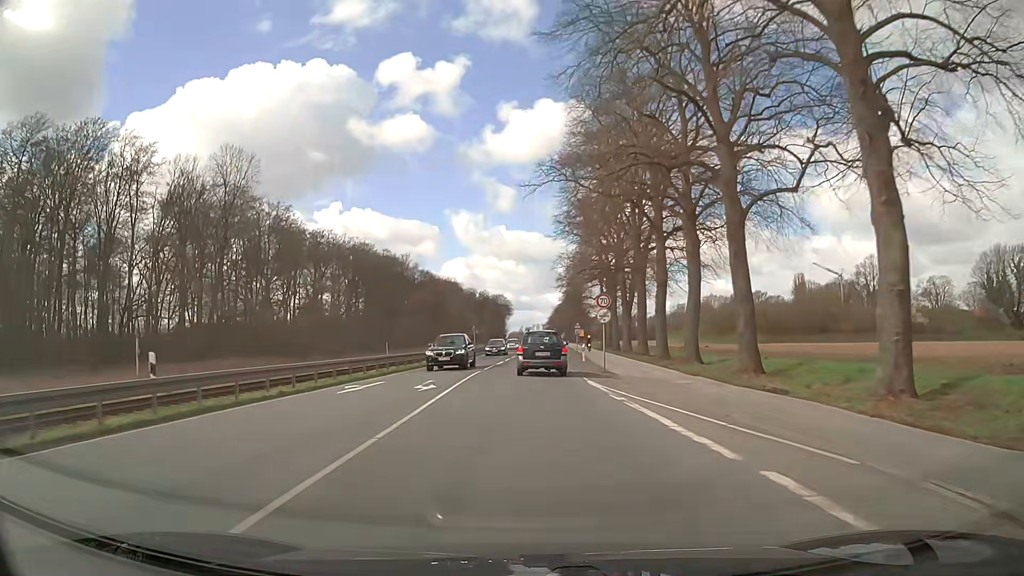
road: primary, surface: asphalt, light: Day
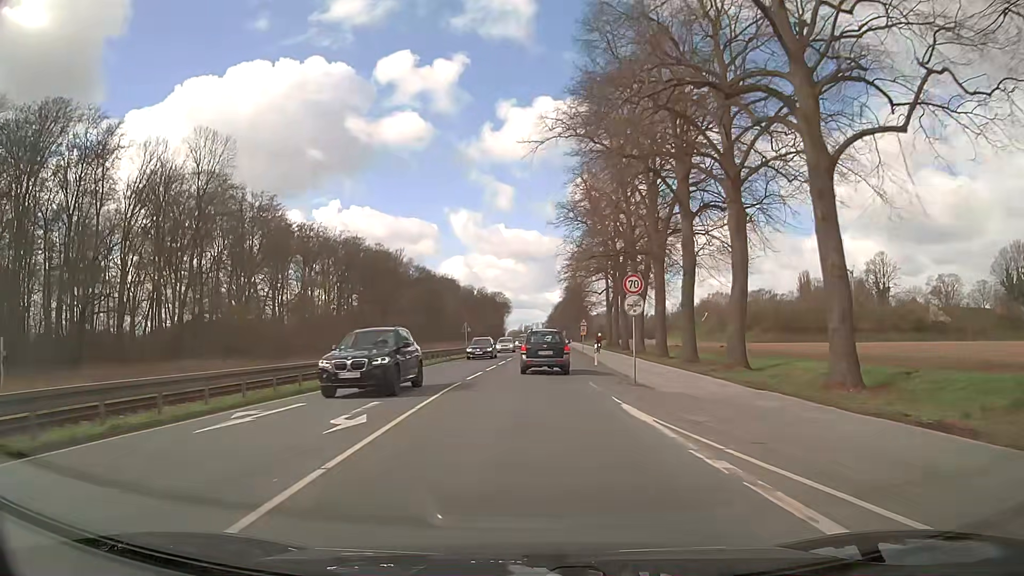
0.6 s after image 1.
(0.0, +8.3) m; 0°
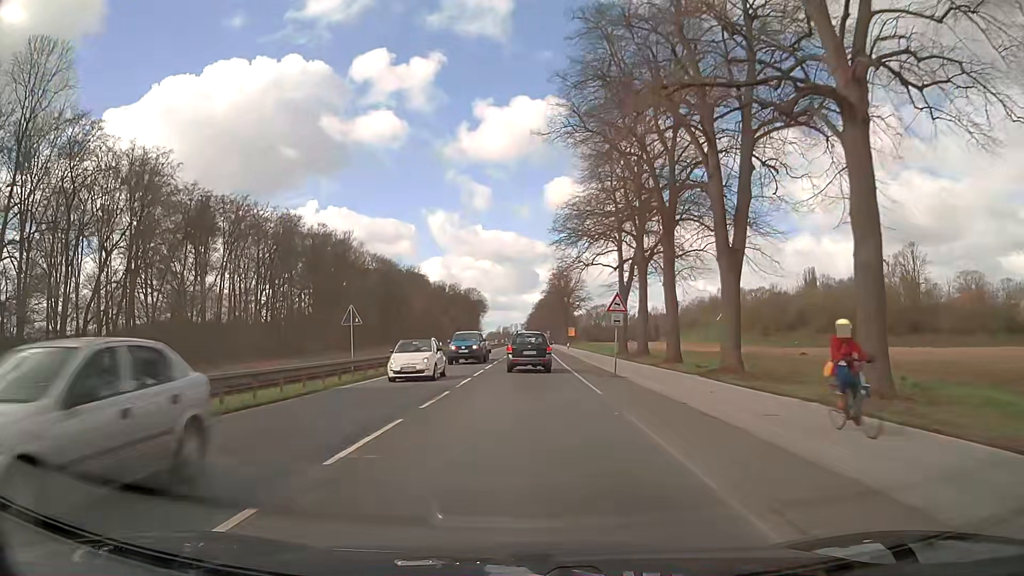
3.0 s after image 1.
(+0.4, +33.7) m; +2°
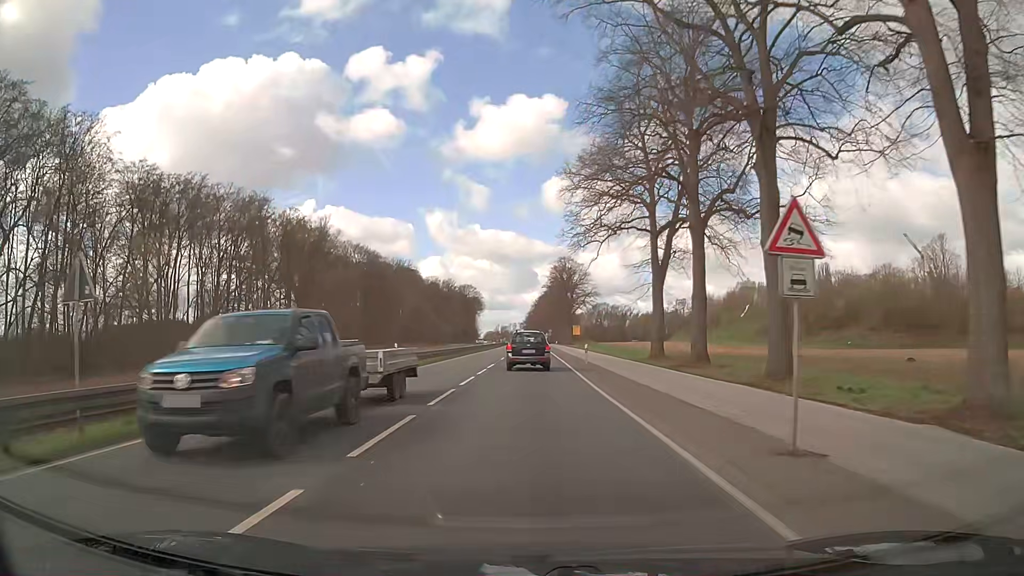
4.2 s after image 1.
(0.0, +17.8) m; 0°
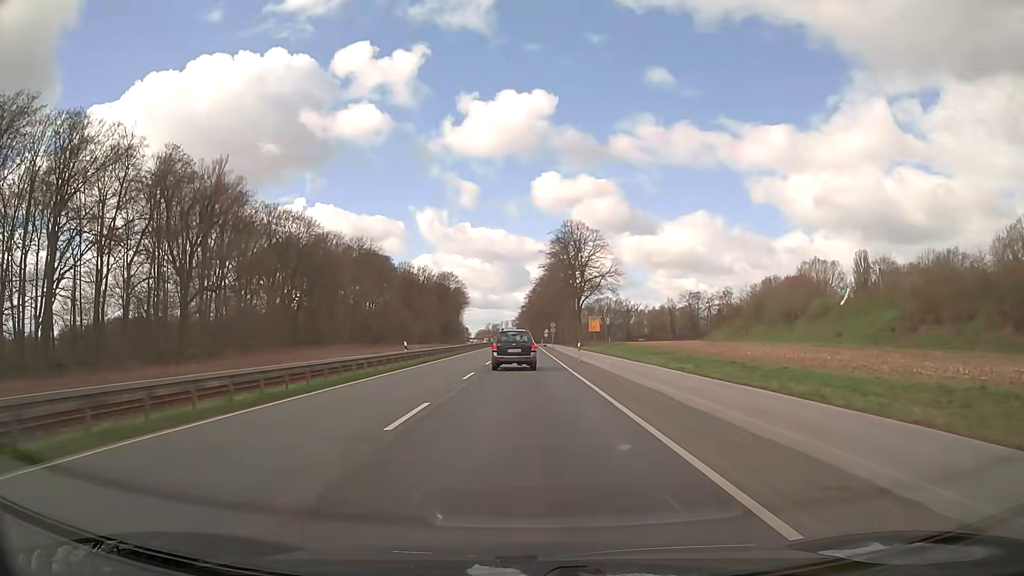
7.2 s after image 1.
(-0.1, +46.0) m; 0°
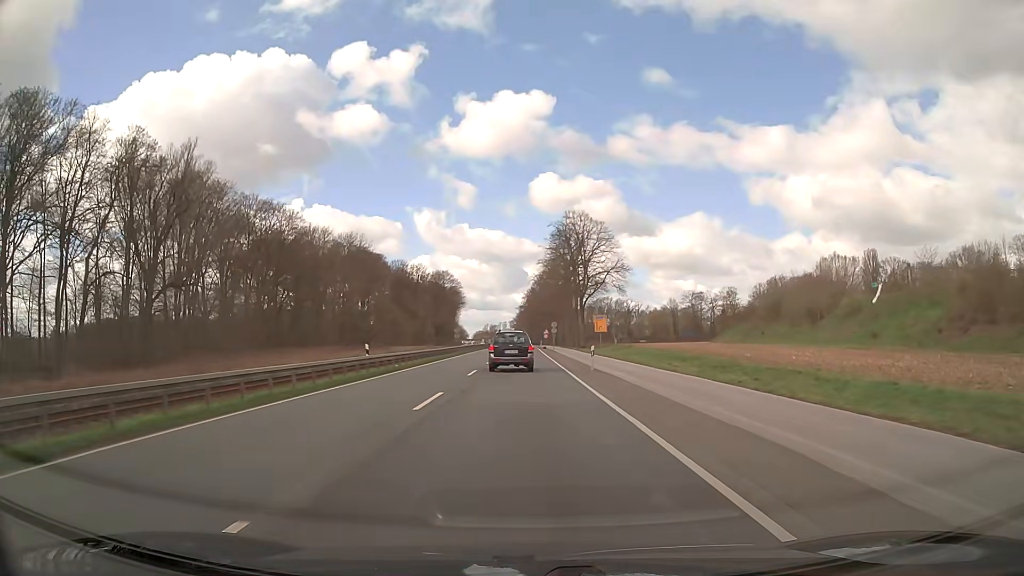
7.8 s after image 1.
(0.0, +9.2) m; 0°
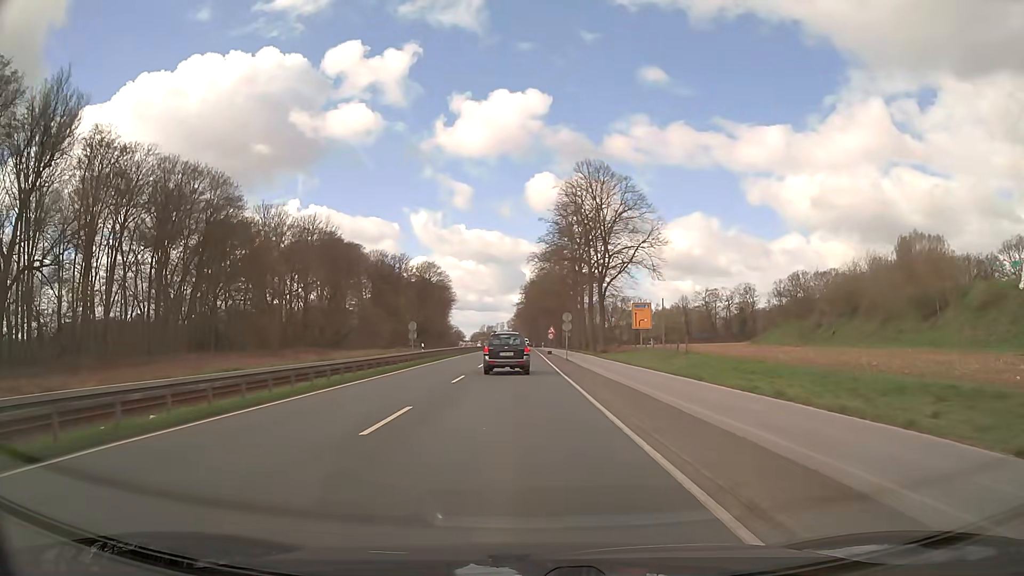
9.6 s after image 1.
(+0.1, +27.7) m; 0°
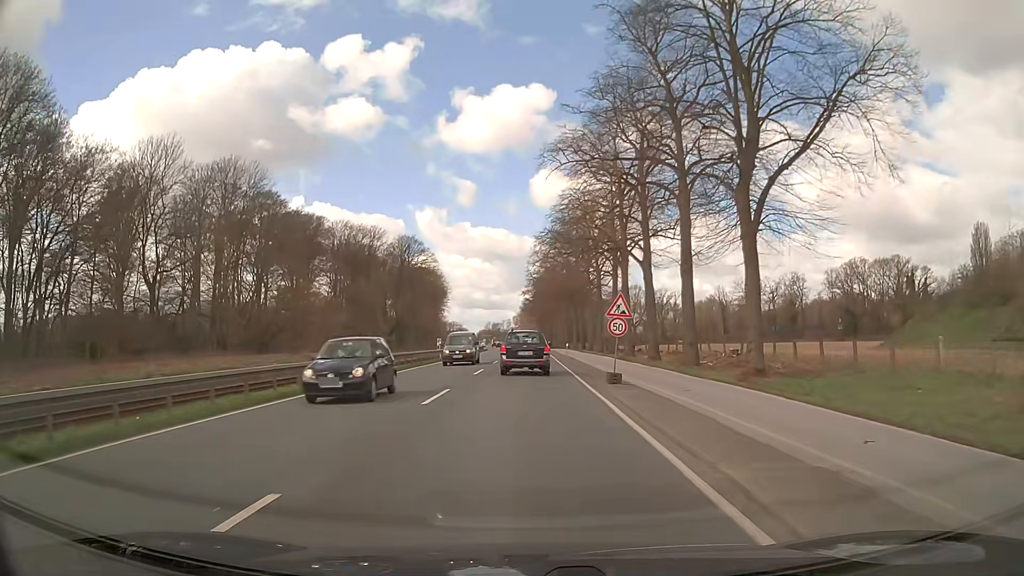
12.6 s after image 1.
(-0.3, +44.5) m; -1°
(0, +10) (0, +20) (0, +30) (0, +40) (0, +50) (0, +60) (0, +70) (0, +80) (0, +90) (0, +100) m
